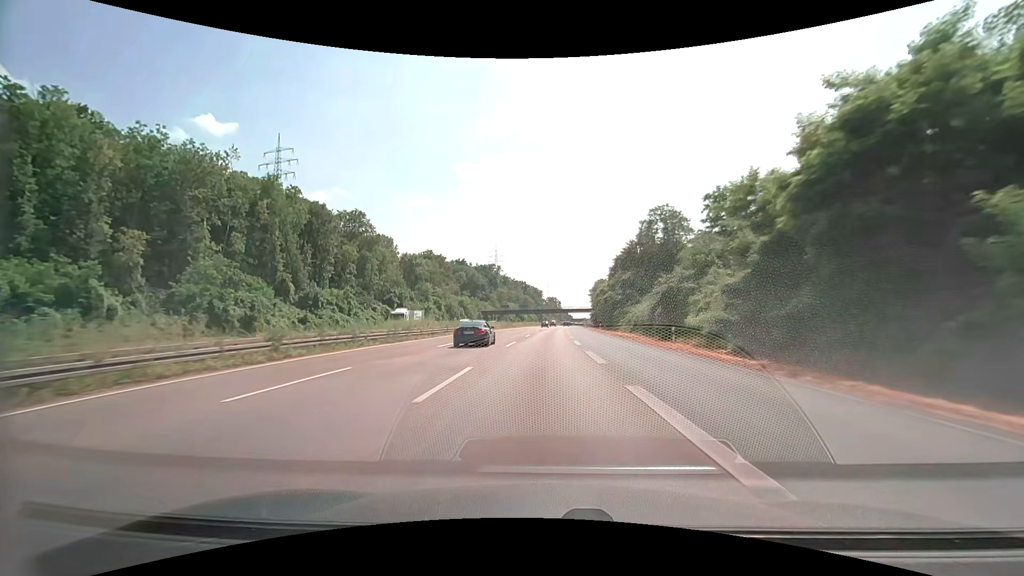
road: motorway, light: Day
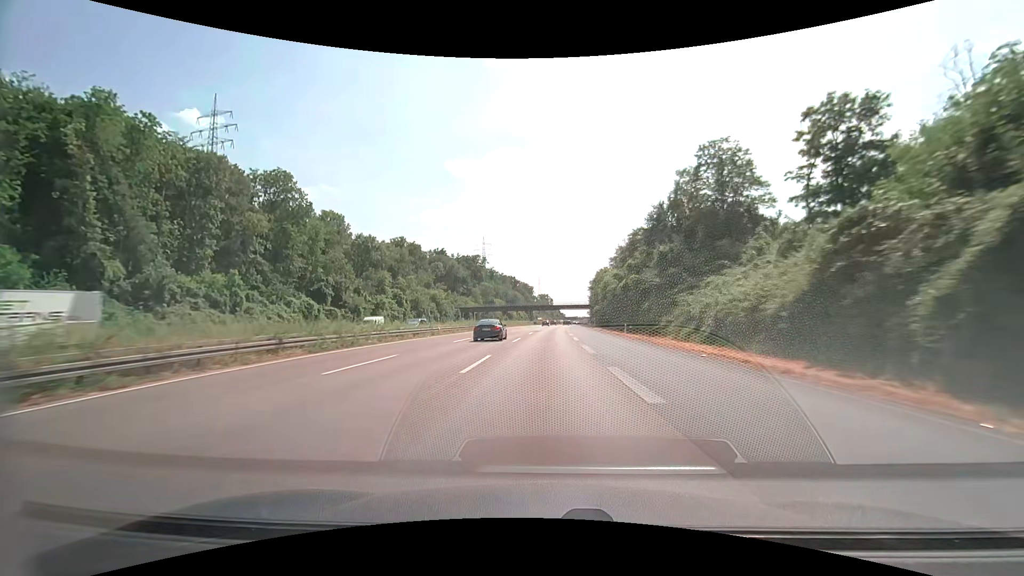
(+0.2, +31.8) m; +1°
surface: asphalt
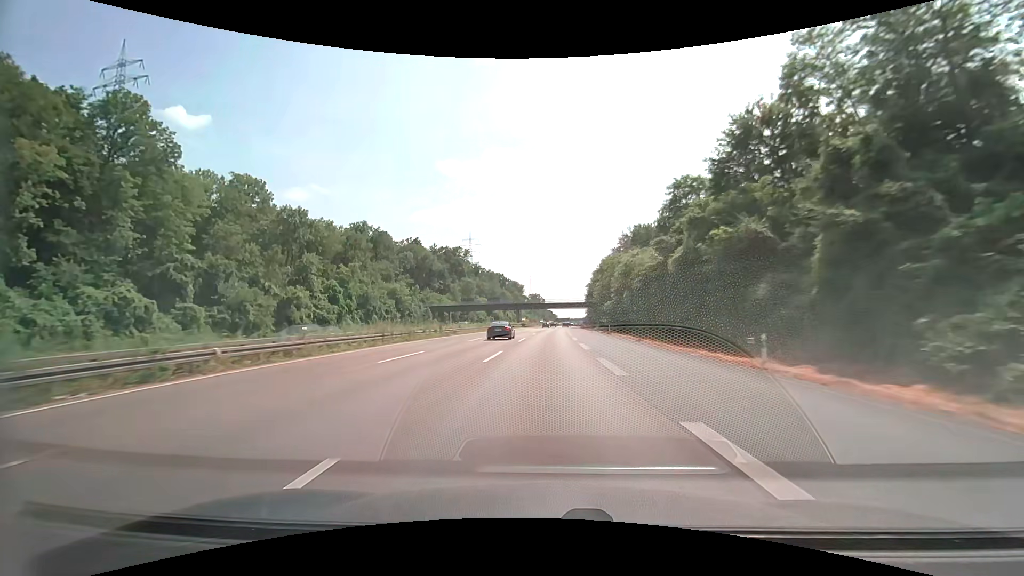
(+0.2, +31.7) m; +1°
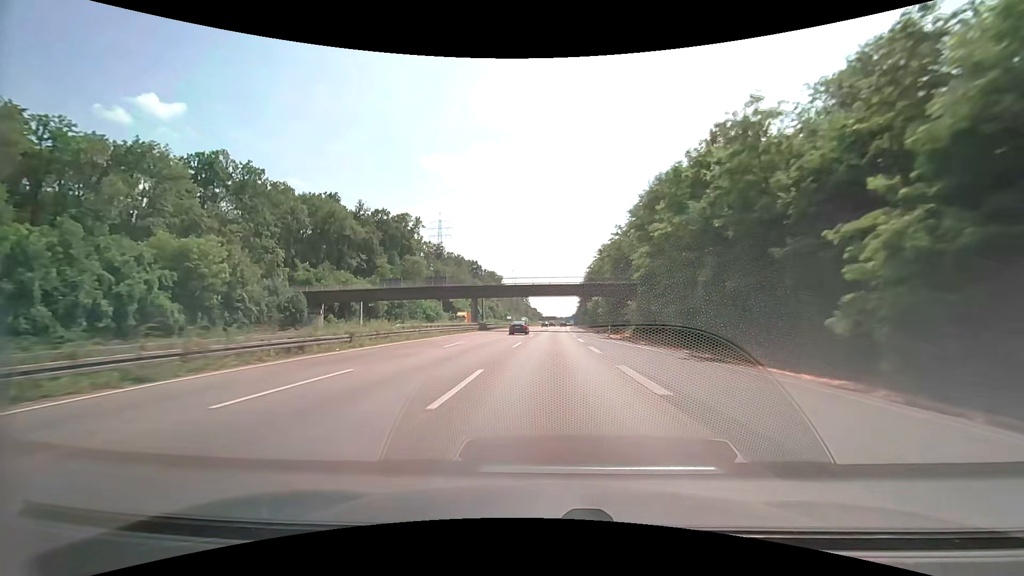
(+0.9, +63.1) m; +2°
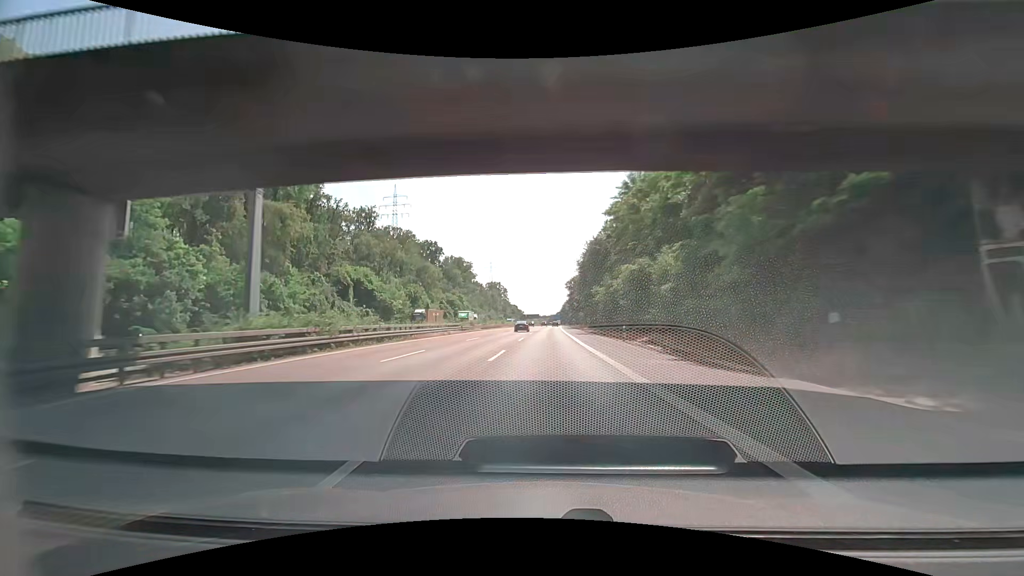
(+1.2, +63.1) m; +2°
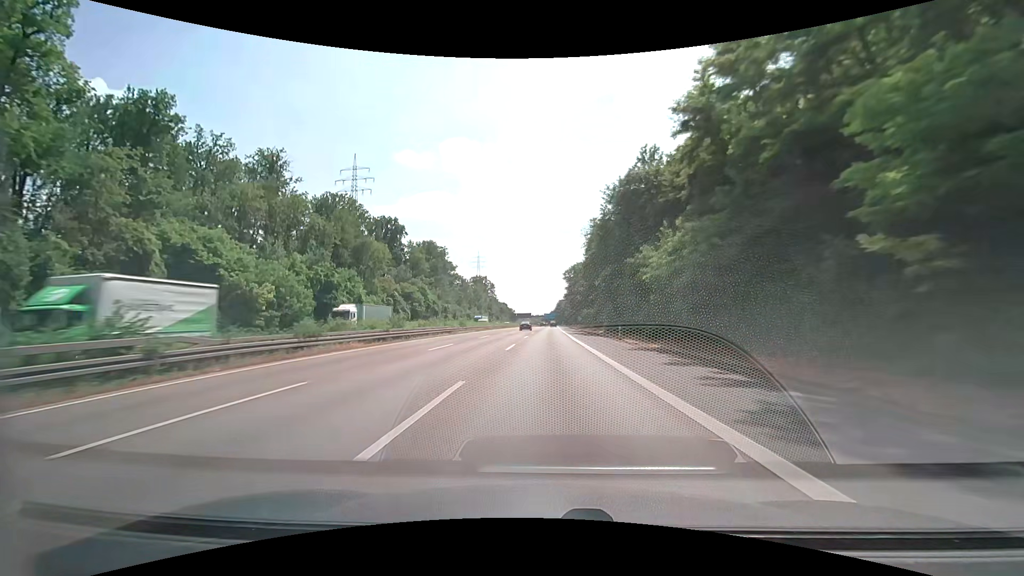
(+0.2, +47.5) m; +1°
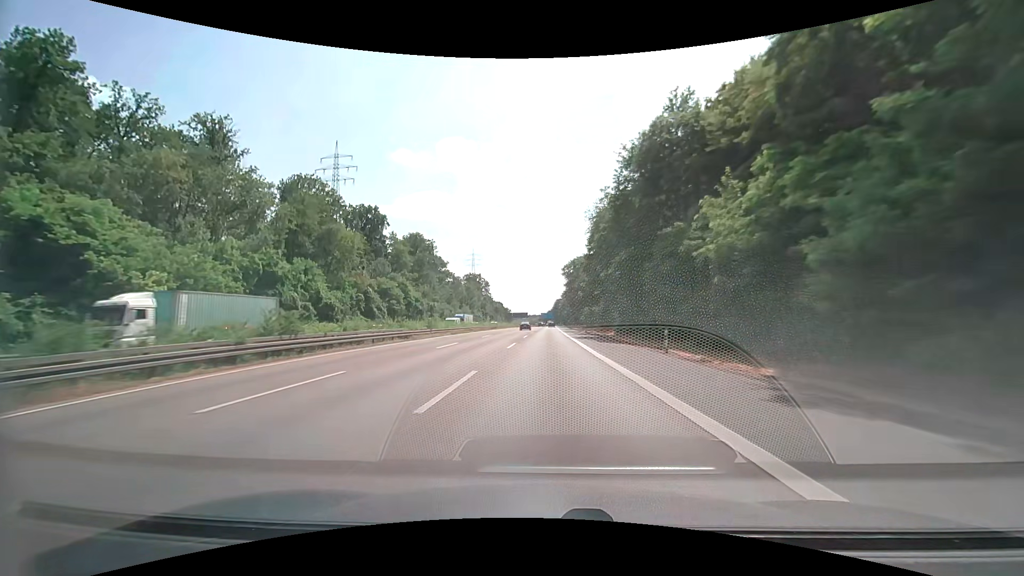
(0.0, +15.9) m; 0°
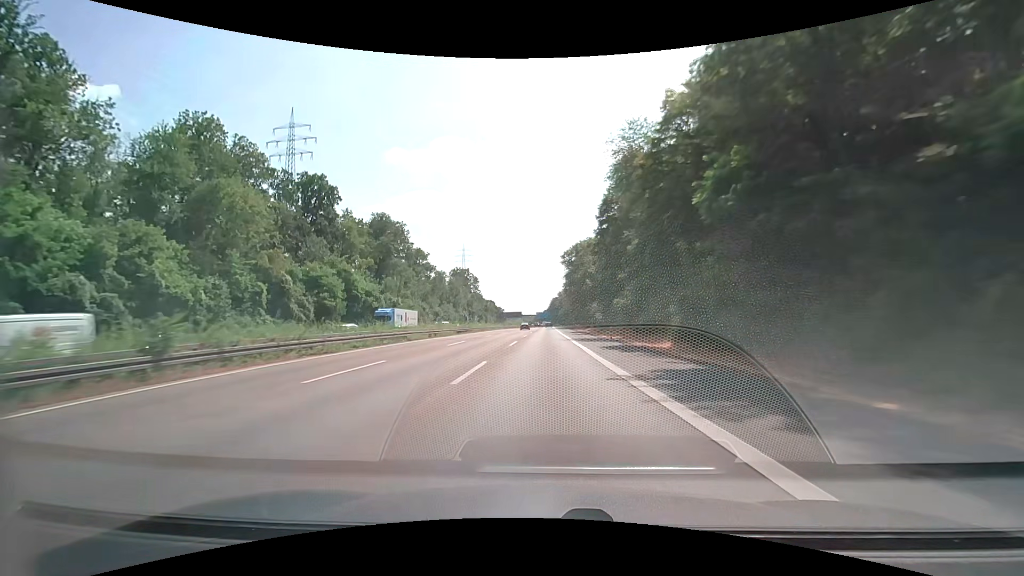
(+0.2, +31.9) m; +1°
(0, +10) (0, +20) (0, +30) (0, +40) (0, +50) (0, +60) (0, +70) (0, +80) (0, +90) (0, +100) m
